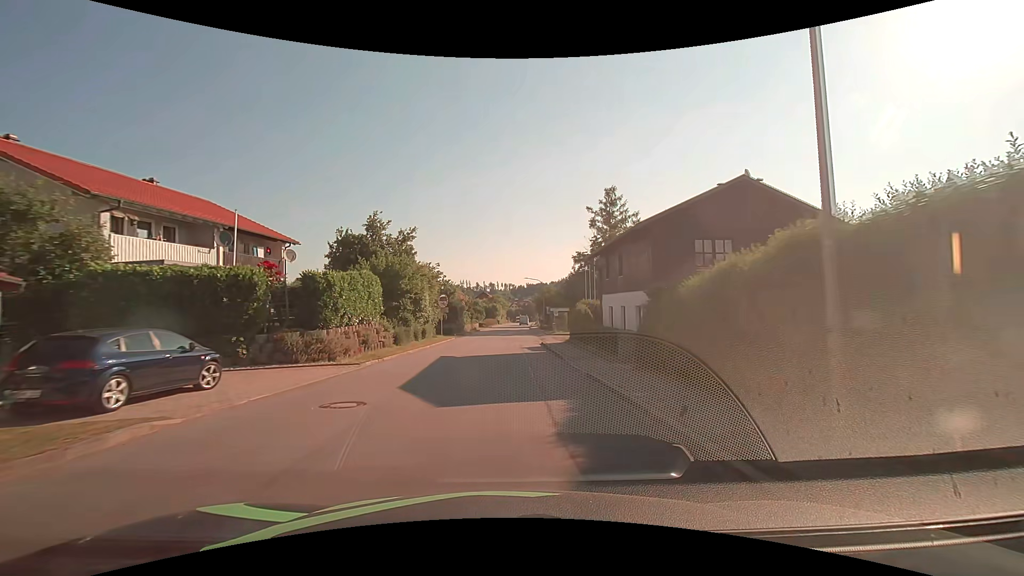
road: tertiary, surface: asphalt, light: Day
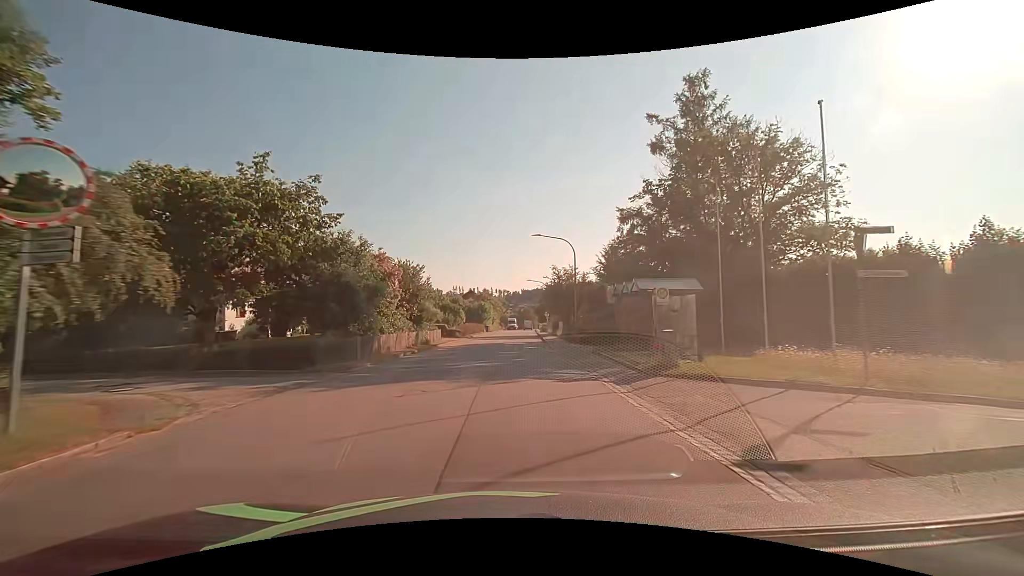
(0.0, +38.1) m; 0°
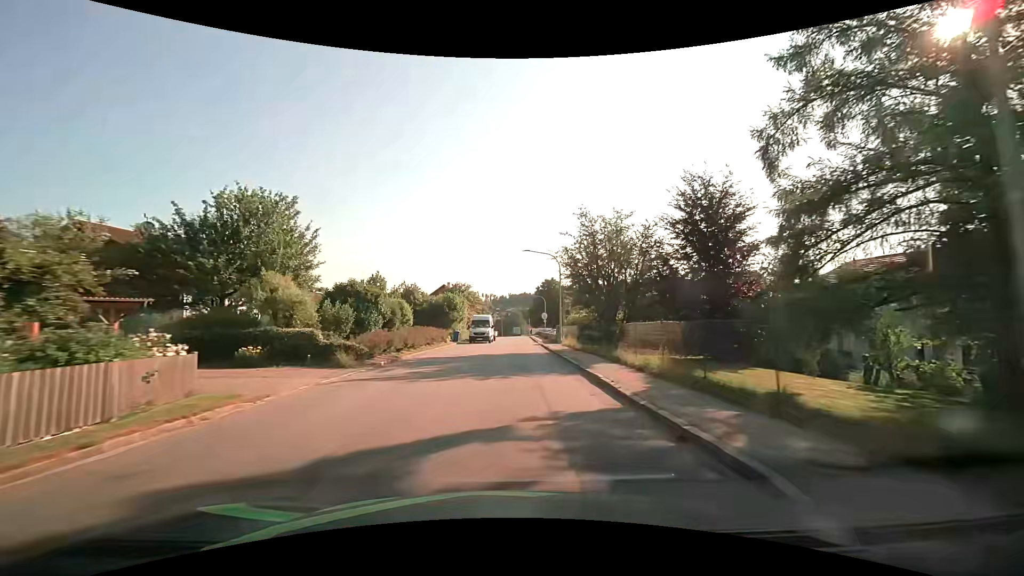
(+0.4, +30.5) m; +1°
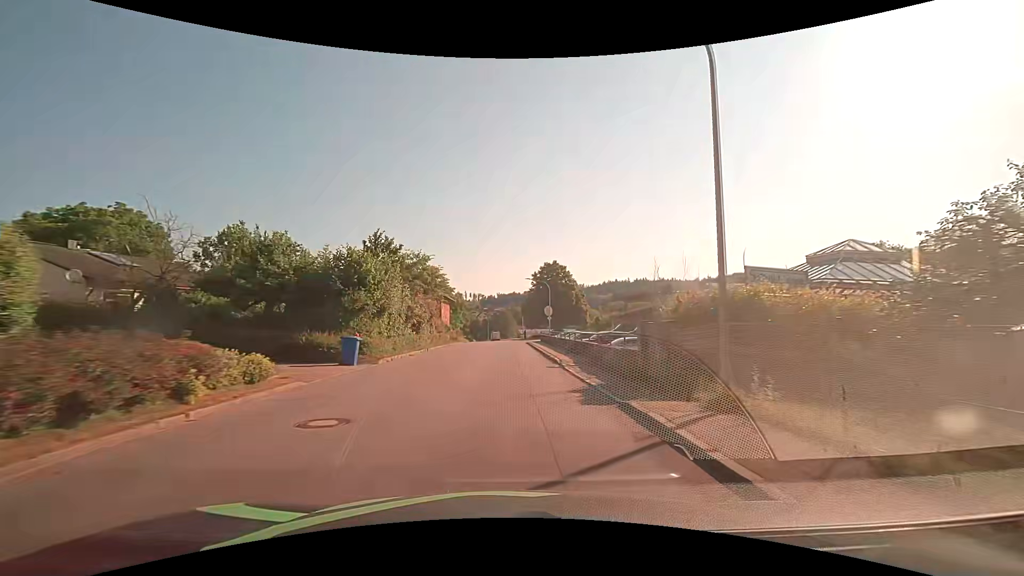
(+0.5, +30.3) m; +2°
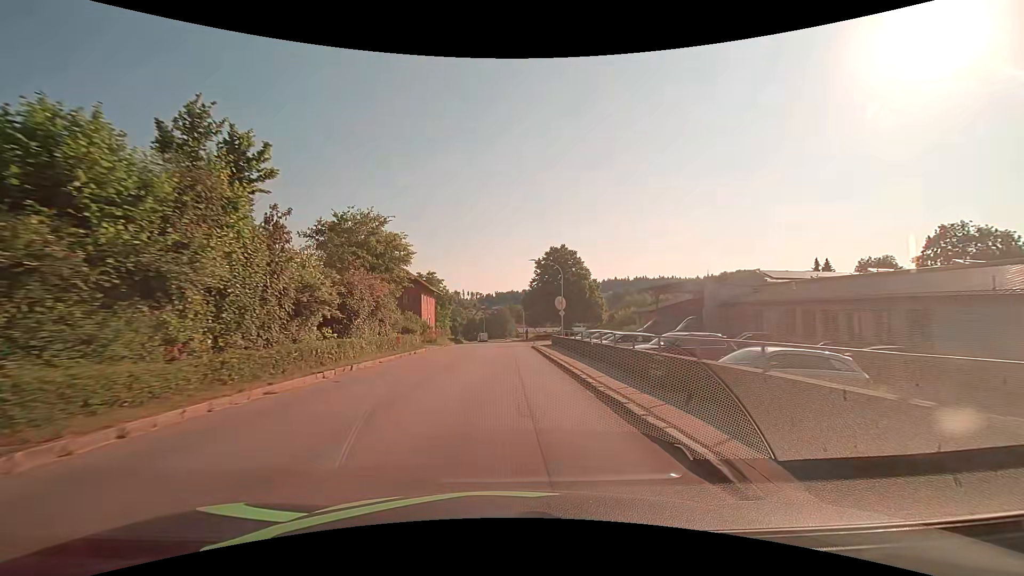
(0.0, +15.2) m; 0°
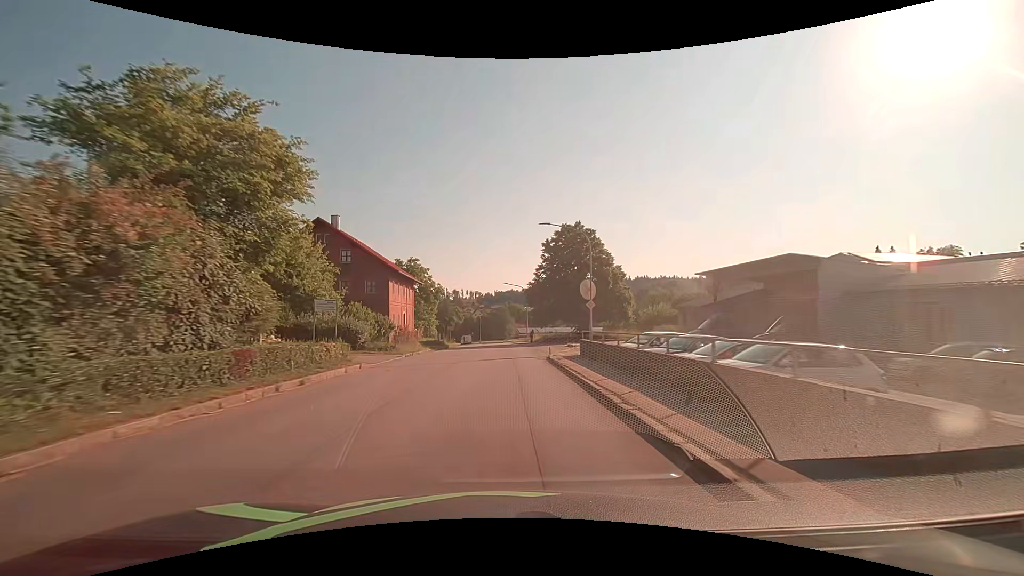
(-0.1, +15.2) m; 0°
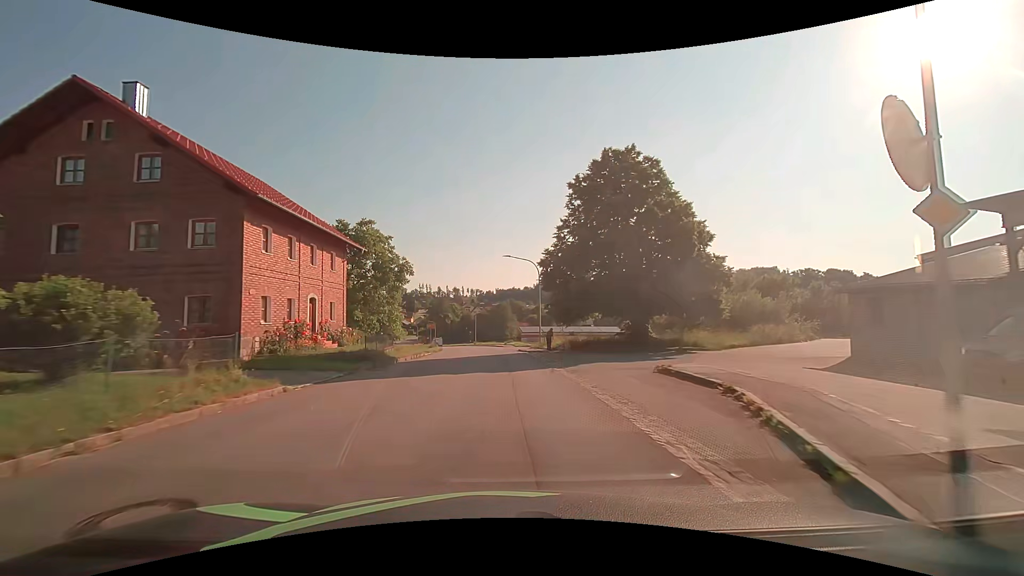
(0.0, +22.9) m; 0°
